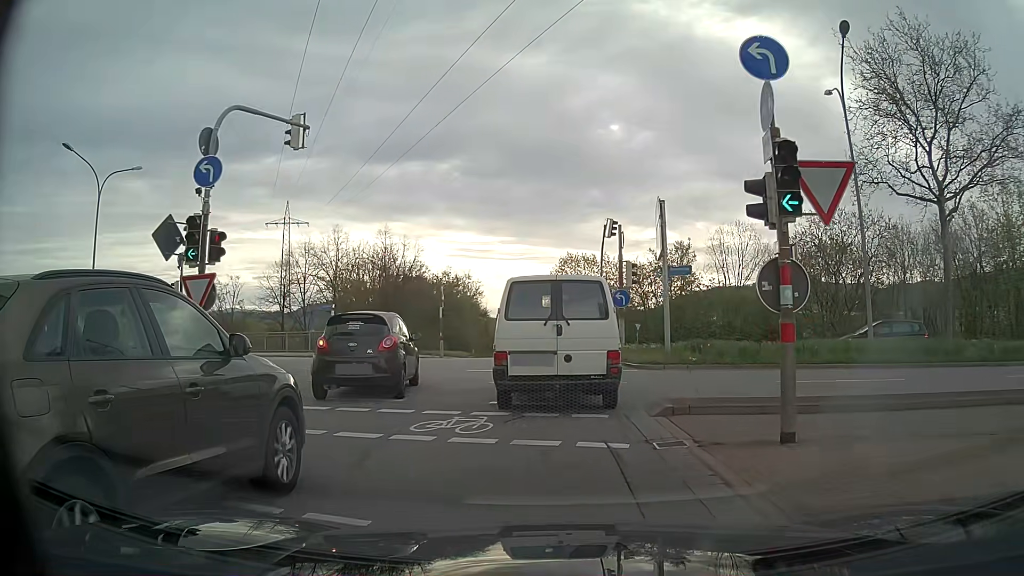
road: primary_link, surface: asphalt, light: Day
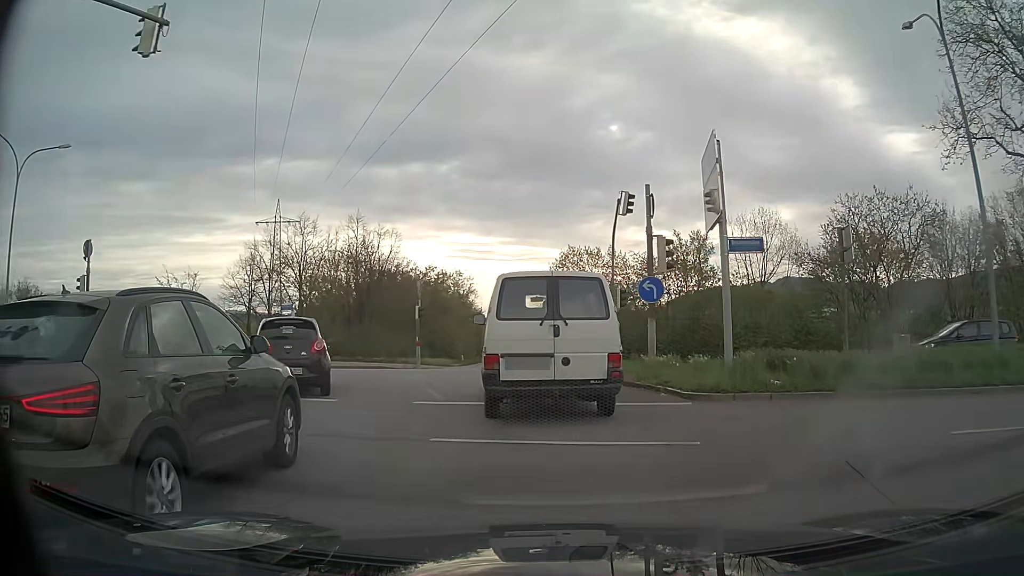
(0.0, +6.9) m; 0°
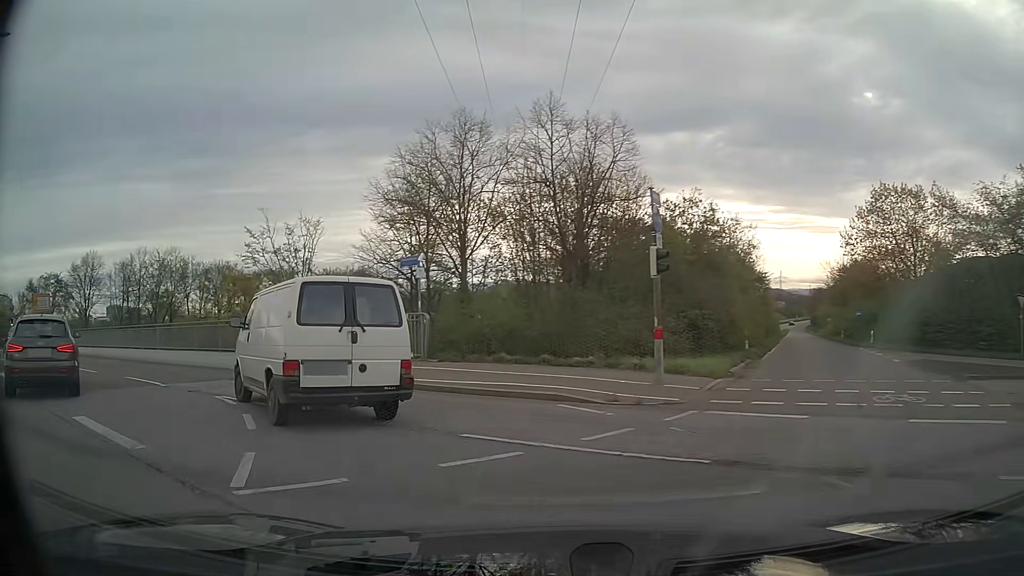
(-2.2, +17.9) m; -24°
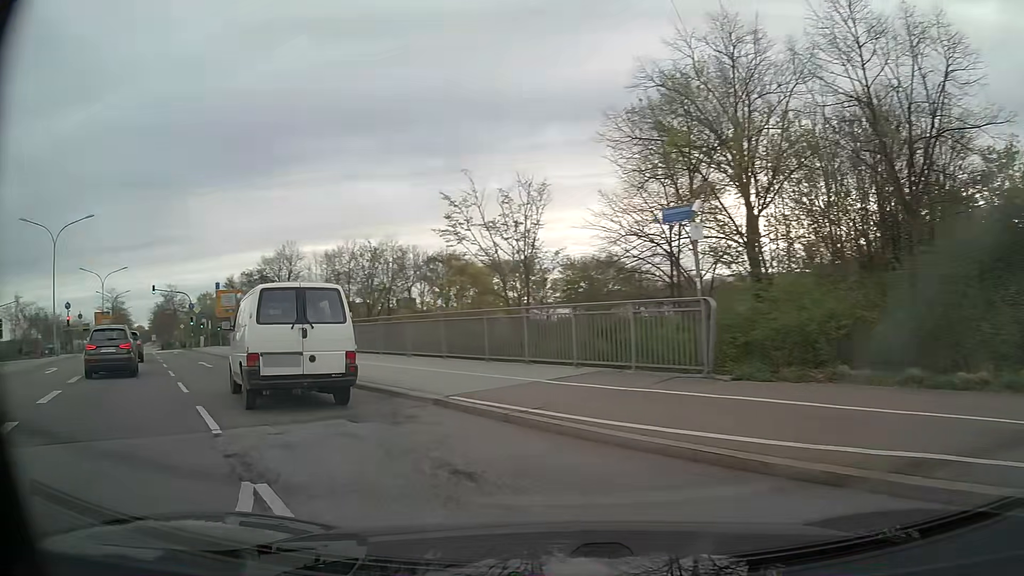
(-1.3, +7.6) m; -22°
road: primary
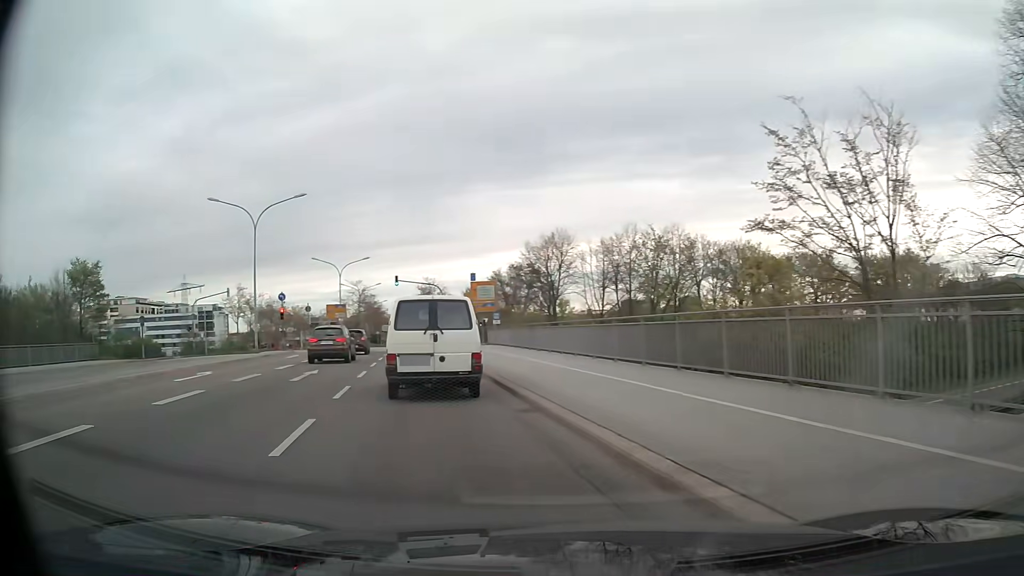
(-1.7, +7.9) m; -24°
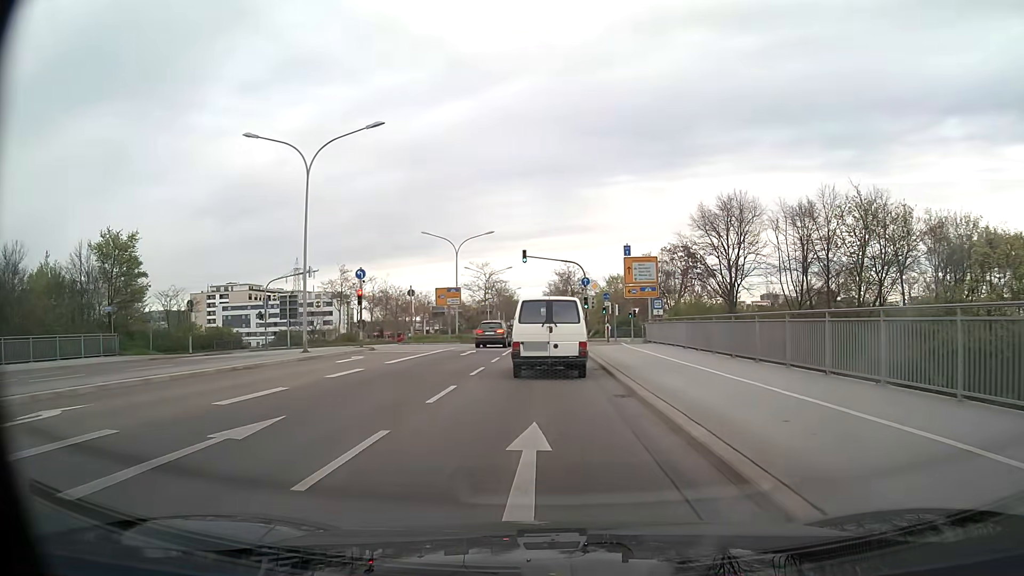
(-1.9, +14.3) m; -10°
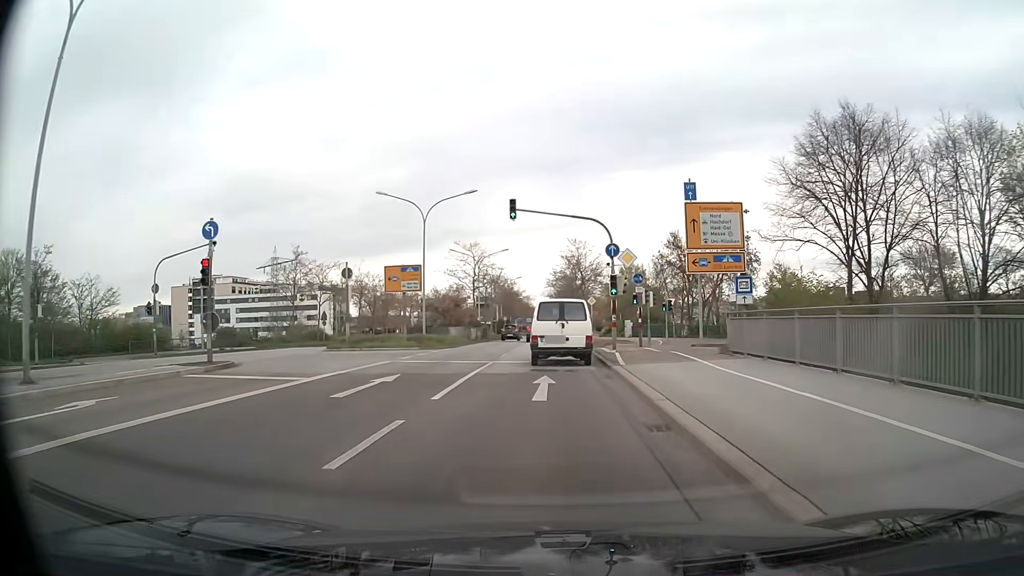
(-0.1, +17.6) m; 0°
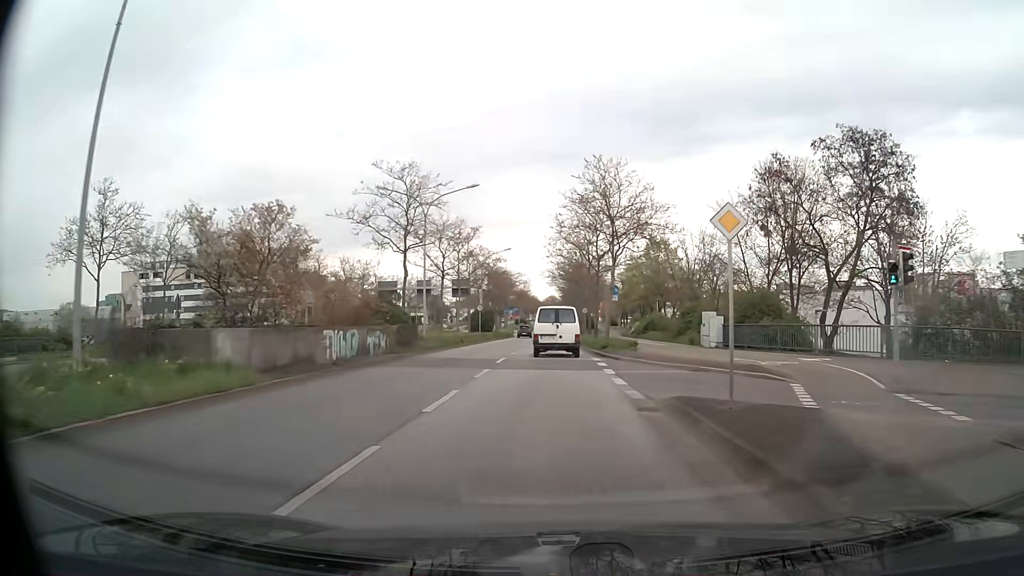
(0.0, +33.4) m; 0°
